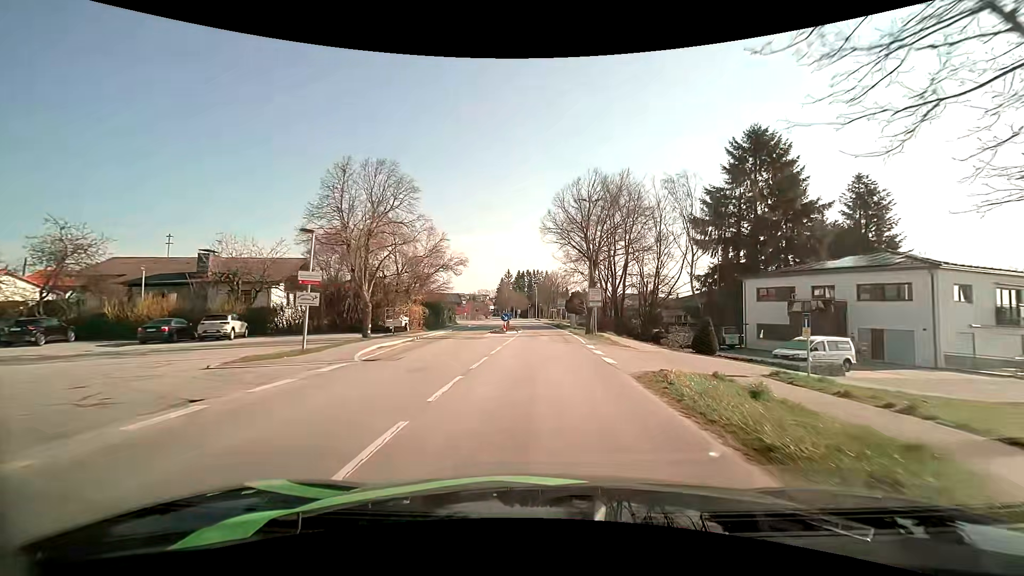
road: tertiary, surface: asphalt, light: Day
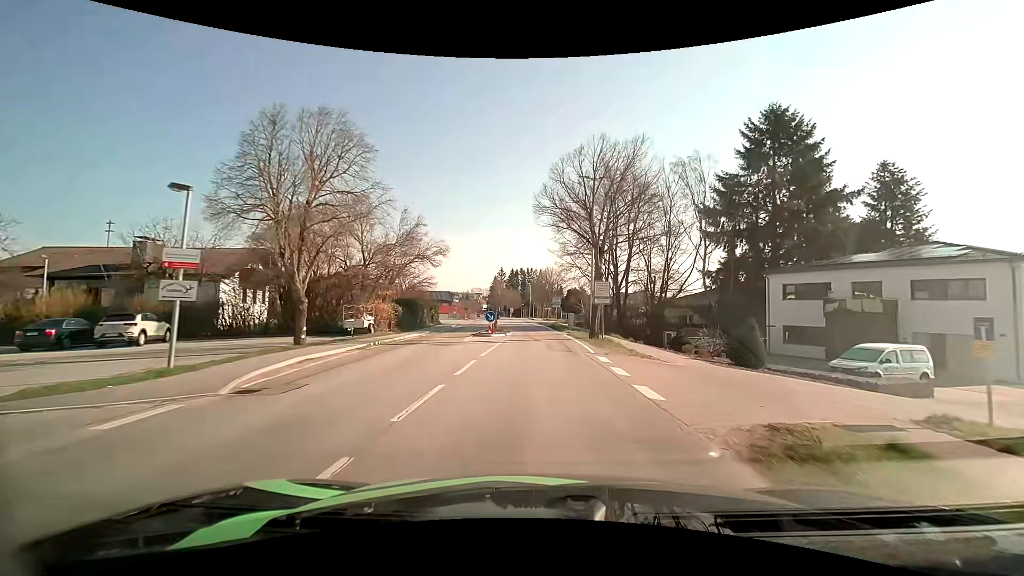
(0.0, +6.1) m; +1°
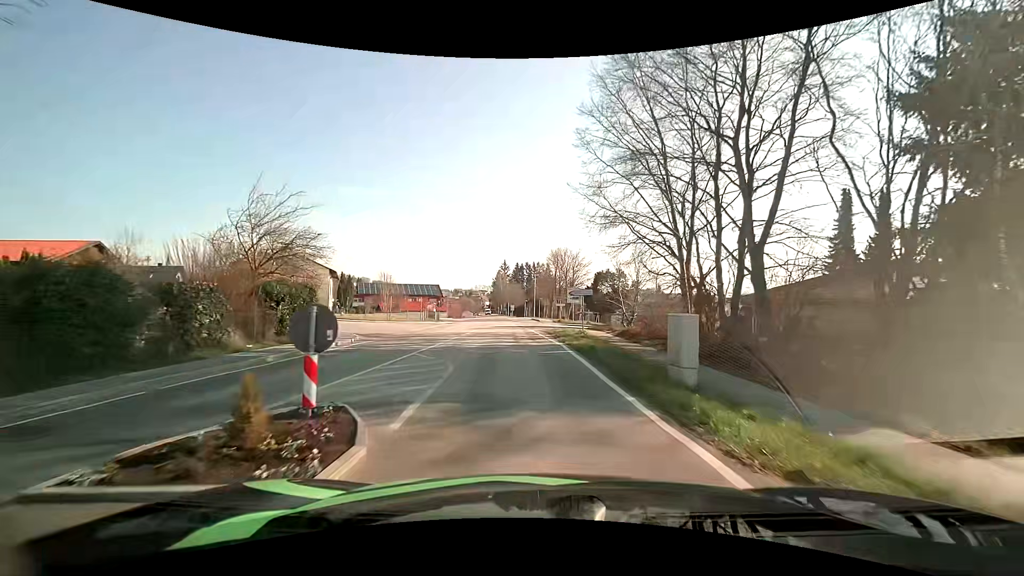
(-0.2, +28.8) m; -1°
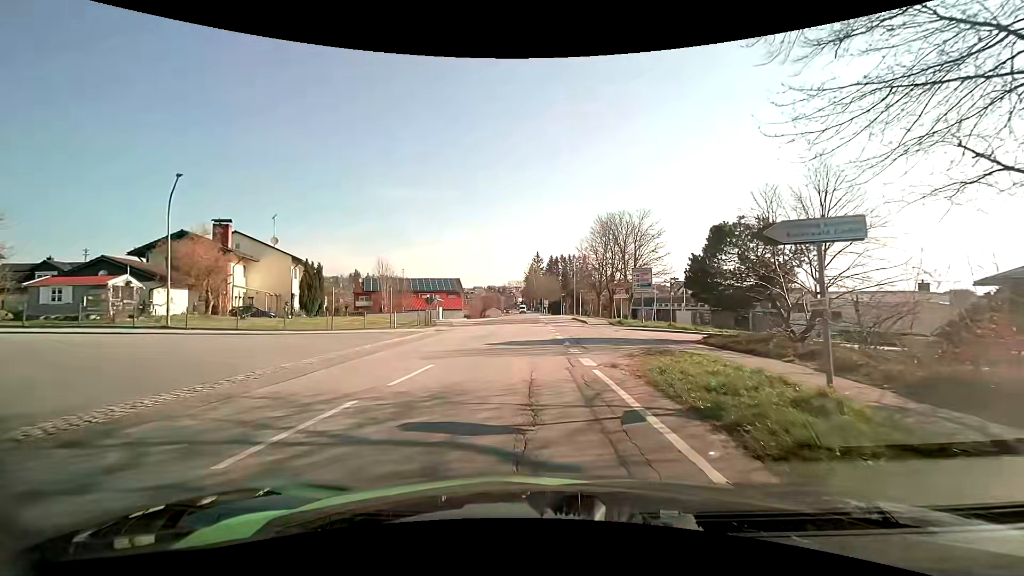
(-0.7, +21.7) m; -4°
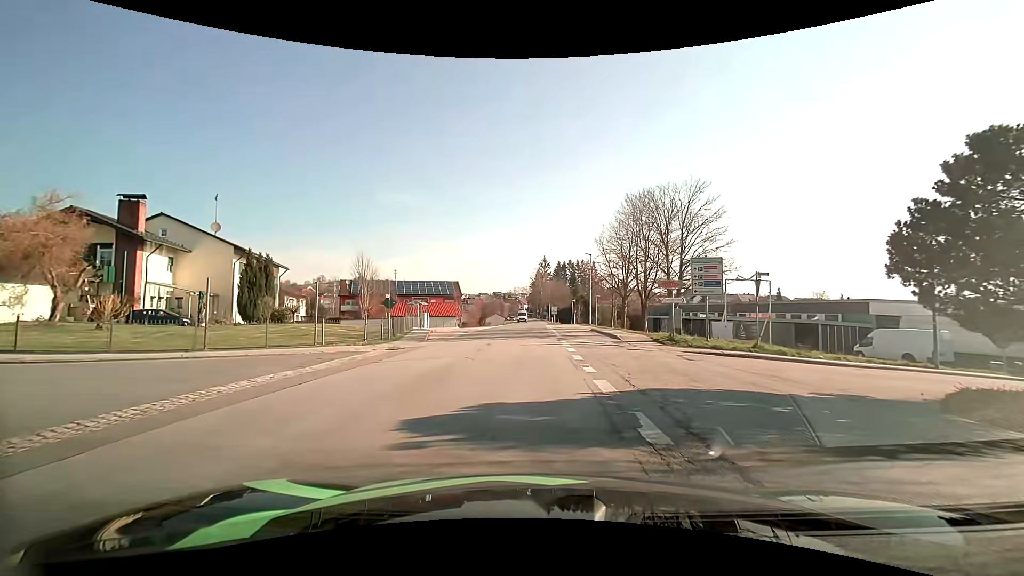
(-0.3, +12.0) m; -1°
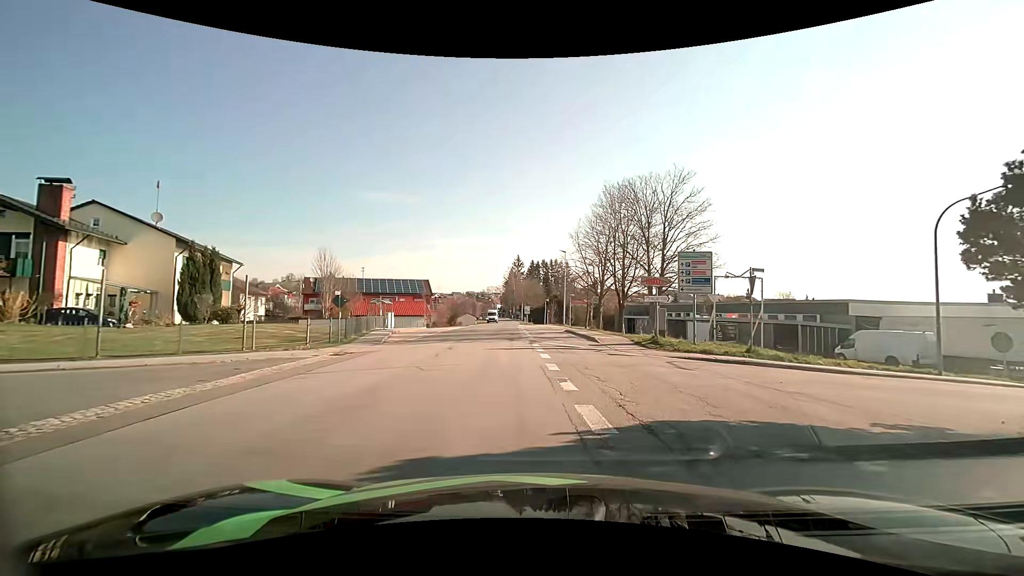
(0.0, +2.8) m; +2°
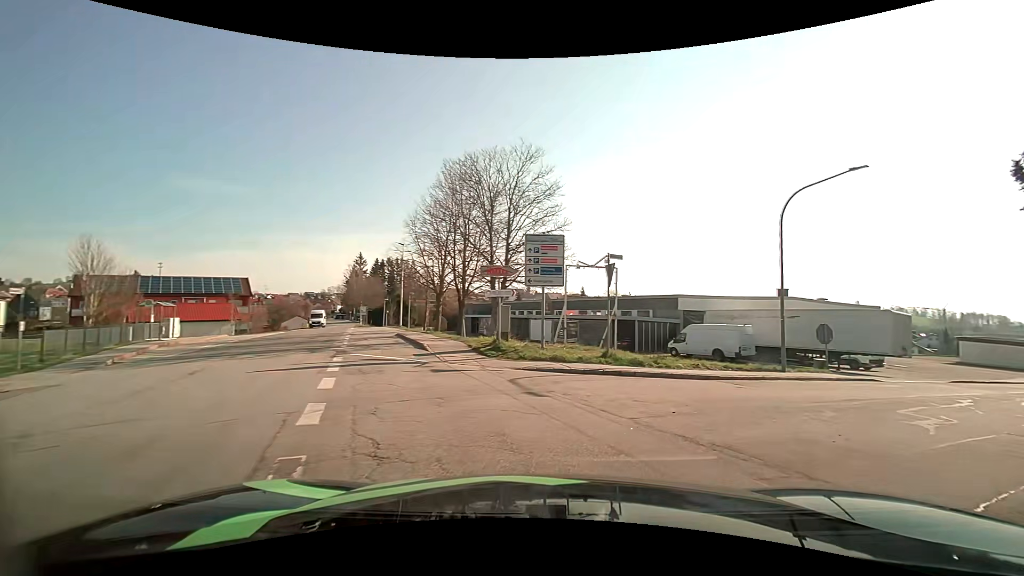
(+0.7, +5.3) m; +16°
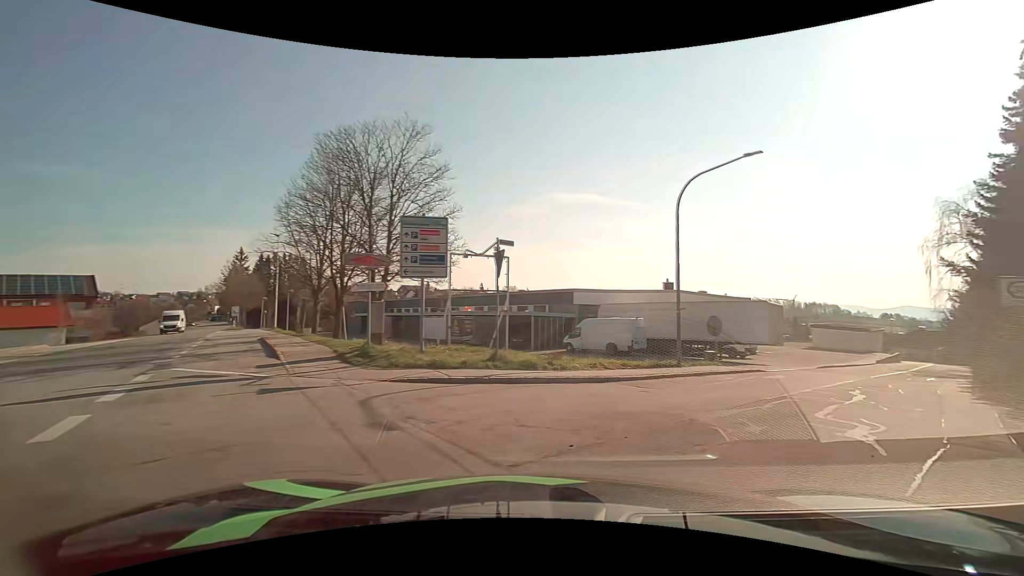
(+0.3, +2.6) m; +13°
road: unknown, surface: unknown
(+3, +9) (+9, +17) (+16, +25) (+22, +32) (+29, +40) (+35, +48) (+41, +55) (+48, +63) (+54, +71) (+59, +80) m
